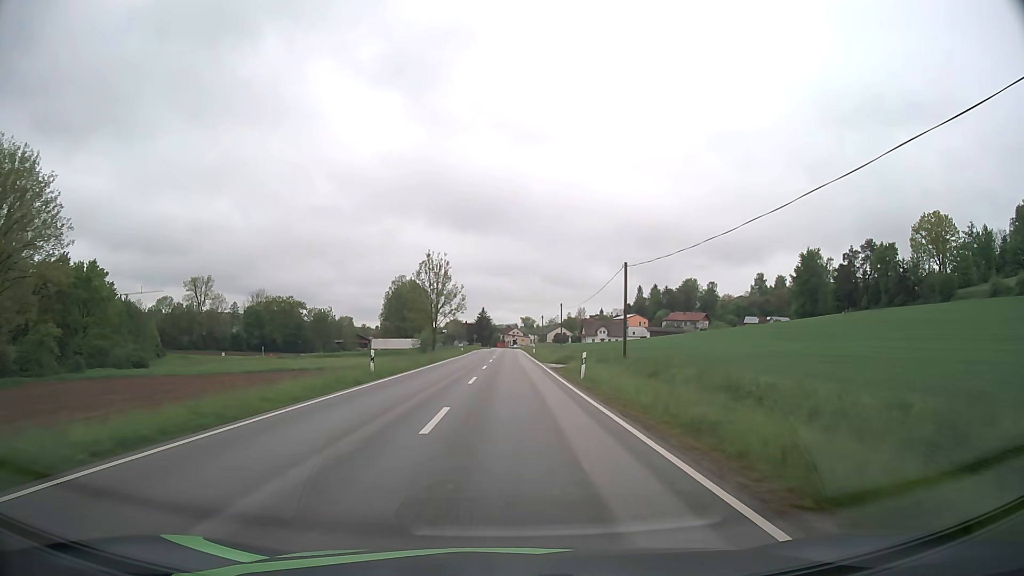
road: secondary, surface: asphalt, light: Day
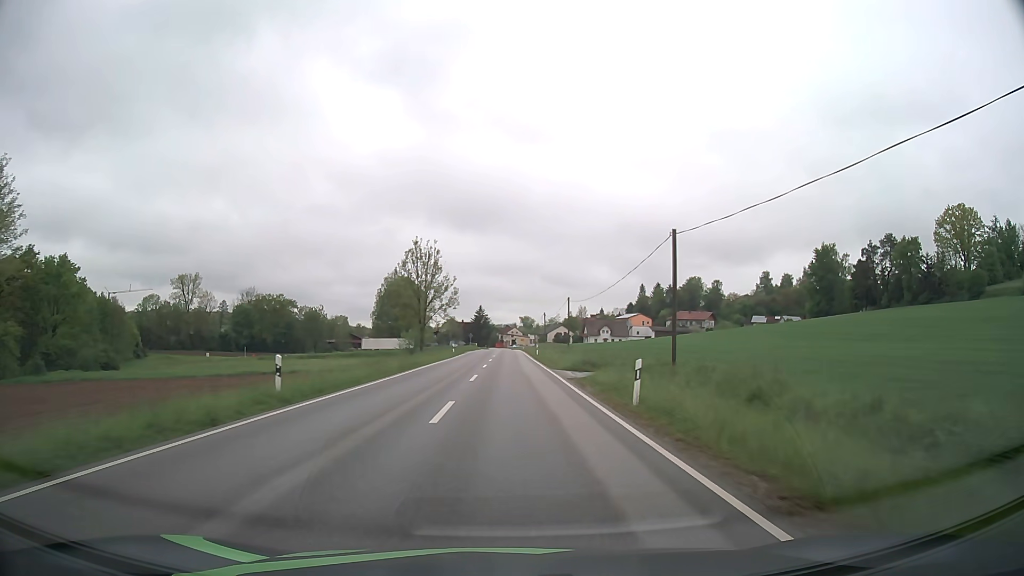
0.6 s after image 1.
(0.0, +10.6) m; 0°
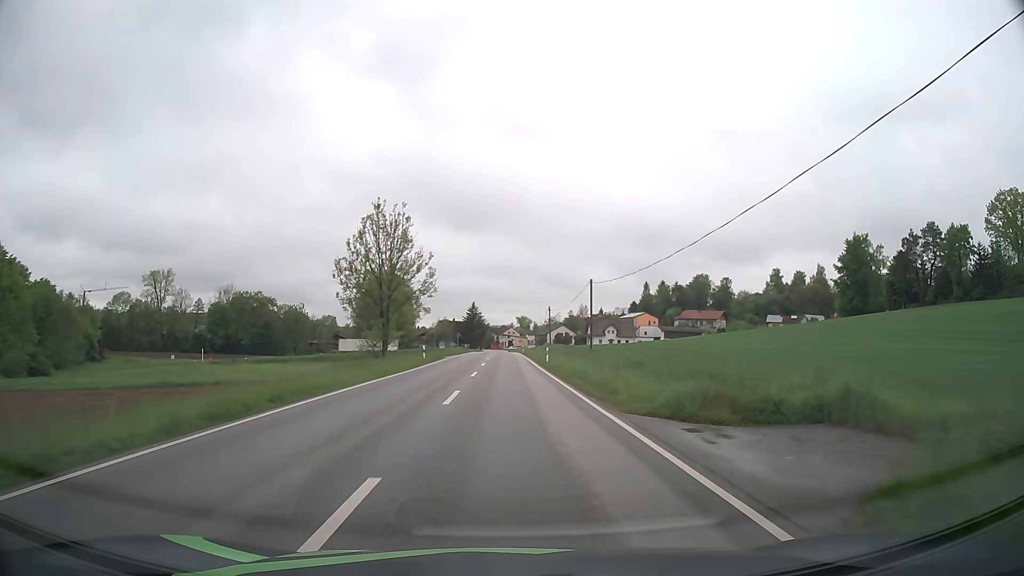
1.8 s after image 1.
(+0.1, +20.5) m; 0°
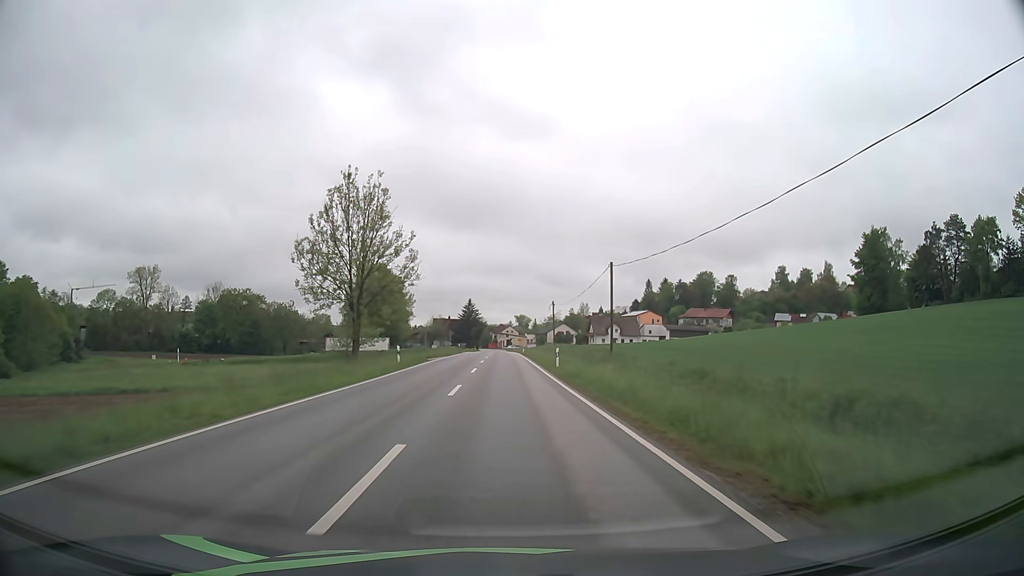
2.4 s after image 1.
(0.0, +9.8) m; 0°
